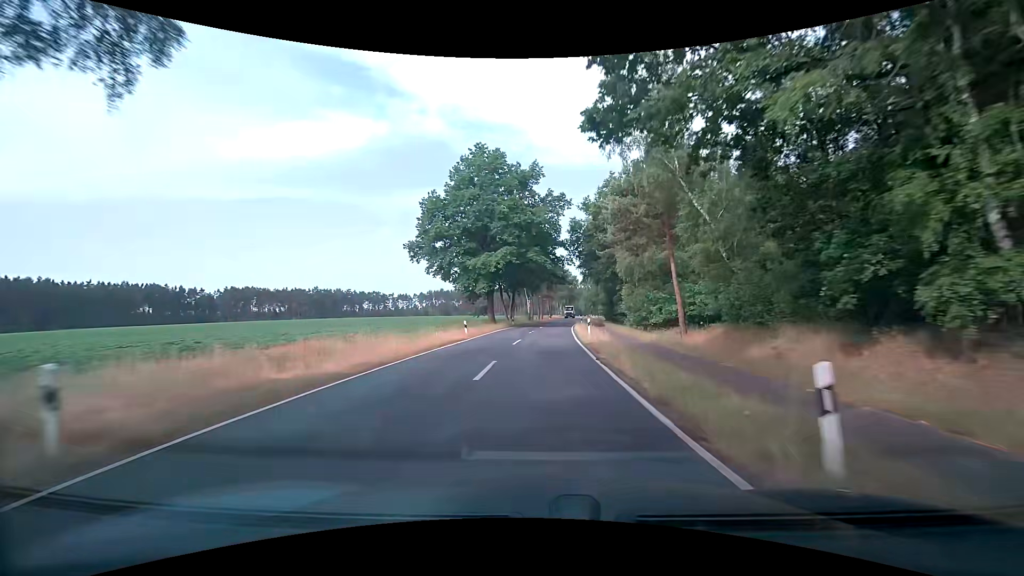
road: tertiary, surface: asphalt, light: Day
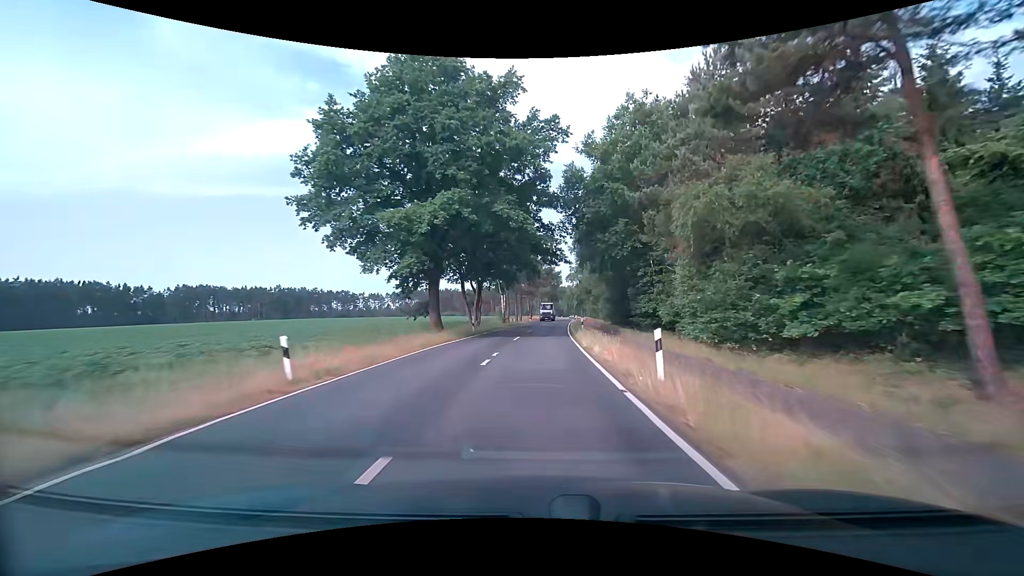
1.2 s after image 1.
(+0.7, +21.1) m; +3°
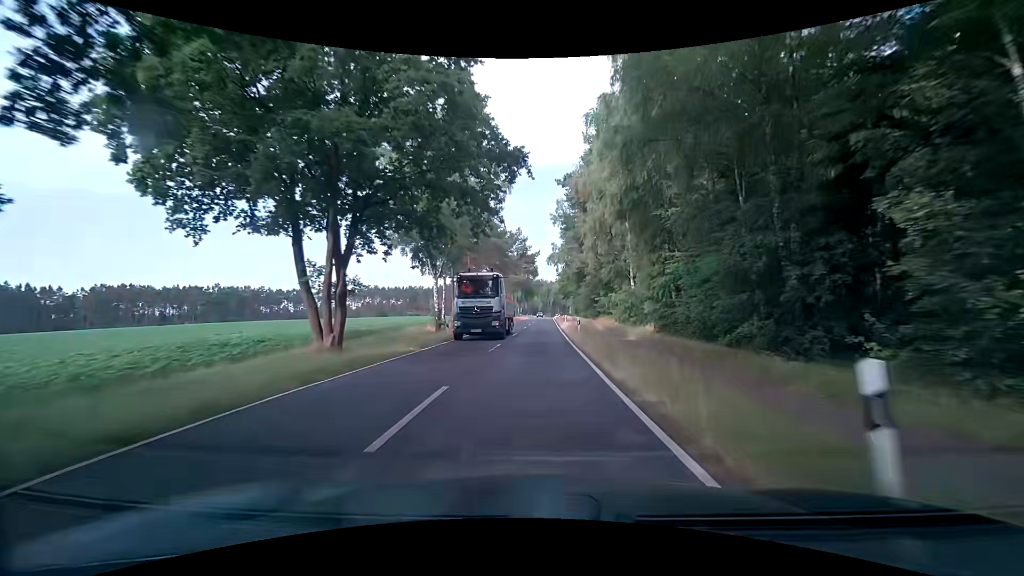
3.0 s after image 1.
(+0.9, +31.6) m; +3°
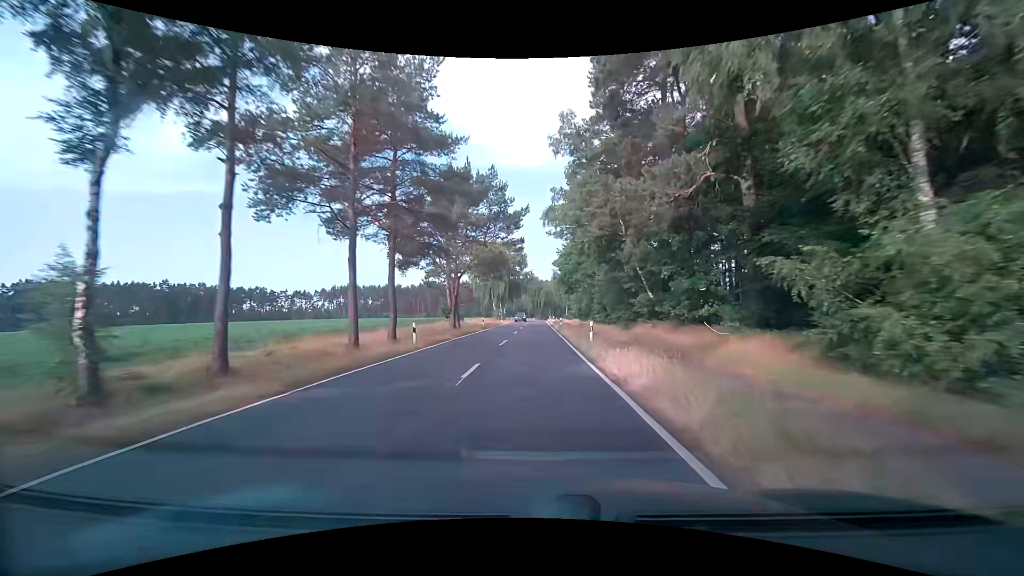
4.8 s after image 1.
(+0.5, +31.6) m; +1°
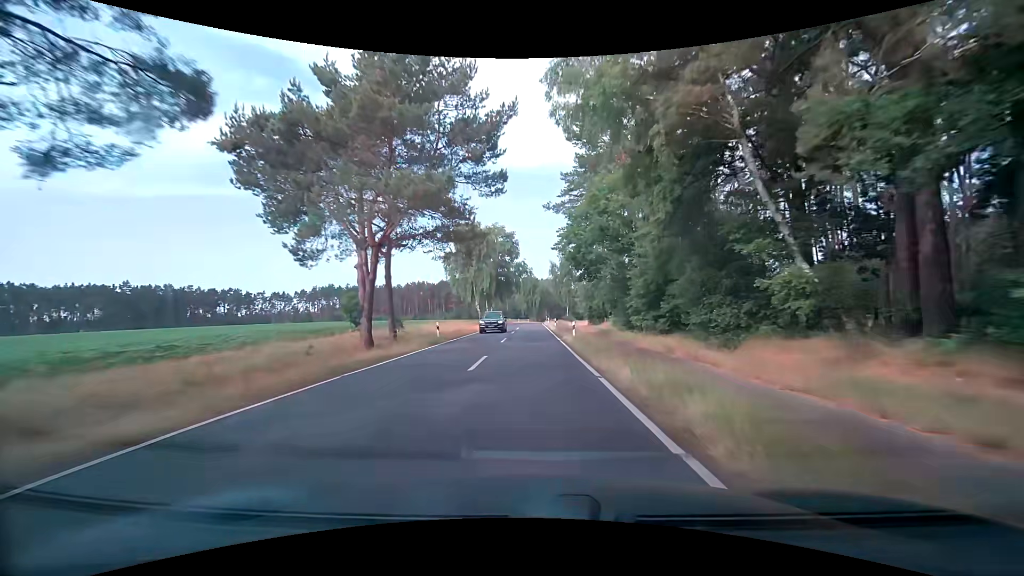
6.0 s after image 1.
(0.0, +21.1) m; +1°
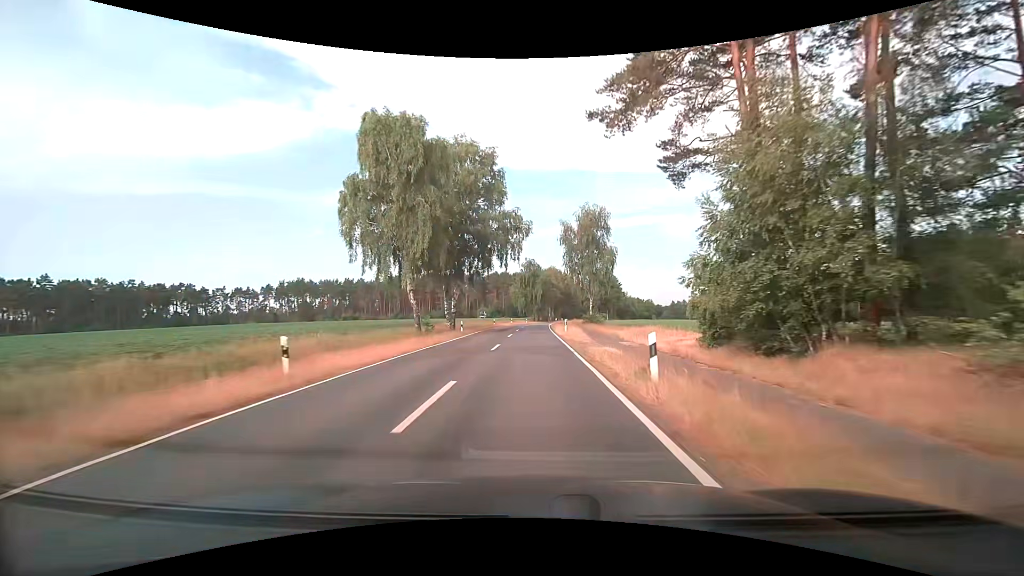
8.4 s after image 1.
(-0.1, +42.0) m; 0°
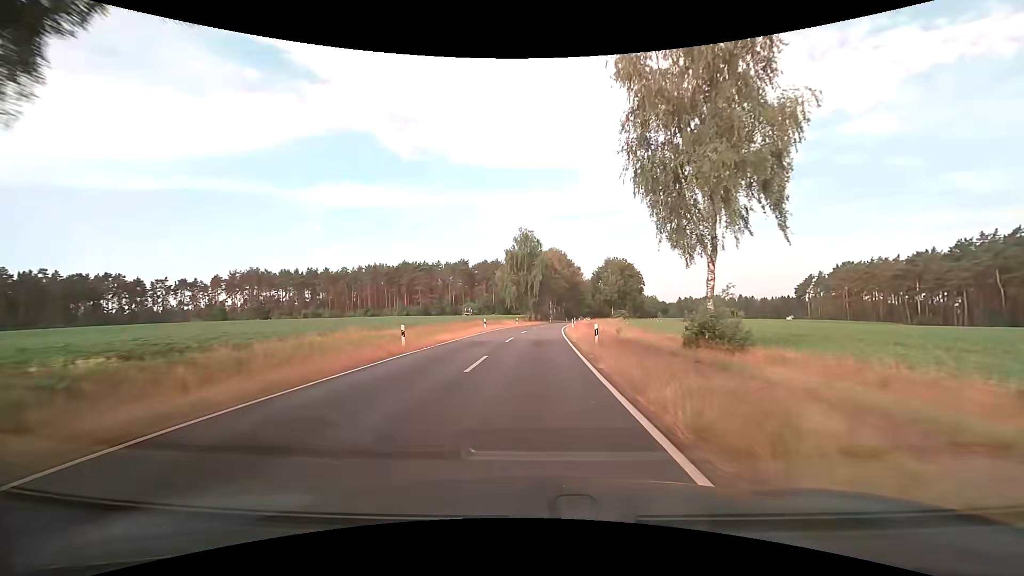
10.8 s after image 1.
(+0.1, +41.9) m; 0°
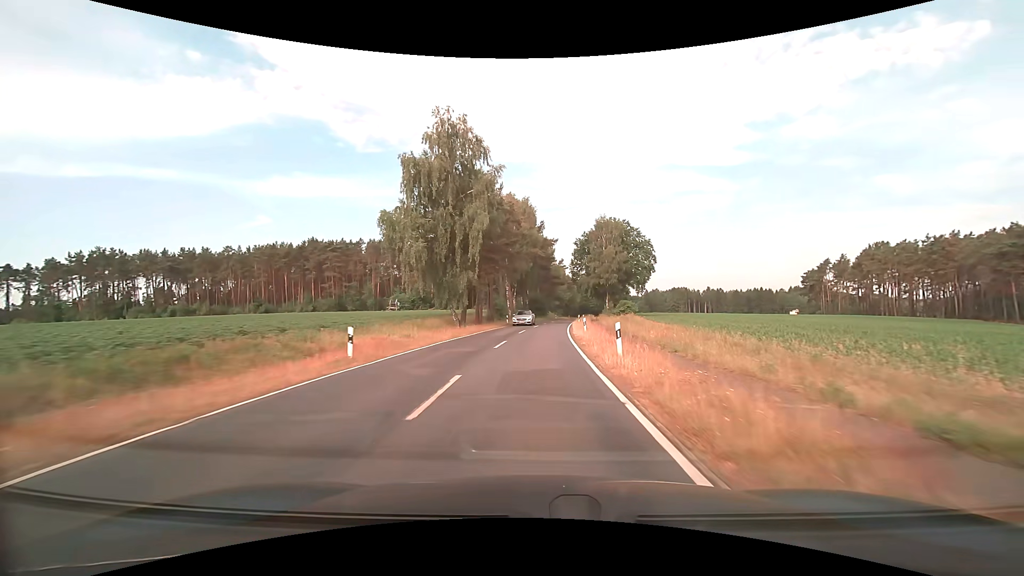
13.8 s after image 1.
(+1.7, +52.9) m; +5°
(0, +10) (0, +20) (+1, +30) (+1, +40) (+2, +50) (+3, +60) (+4, +70) (+5, +80) (+7, +90) (+8, +100) m
